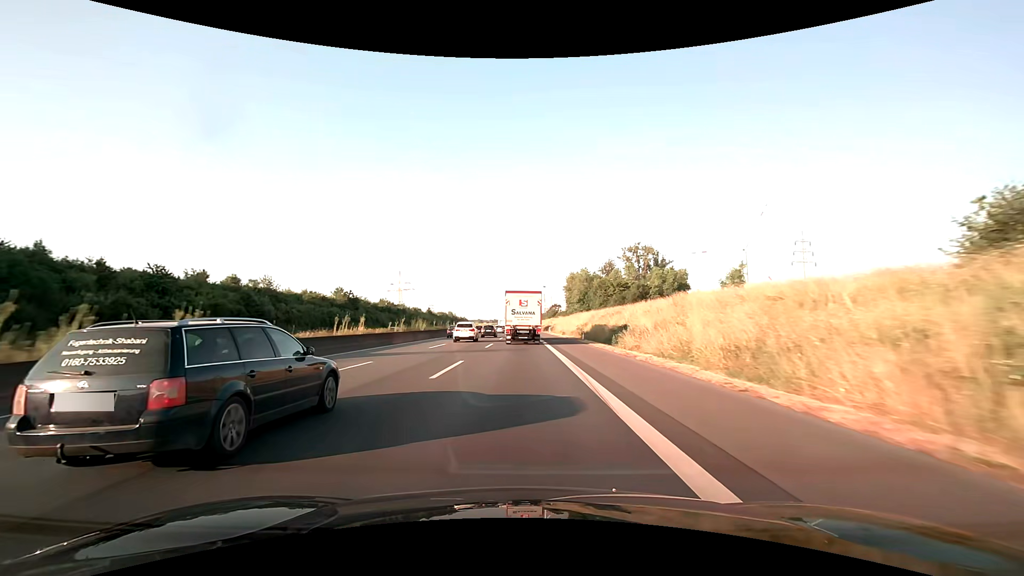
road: motorway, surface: asphalt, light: Day
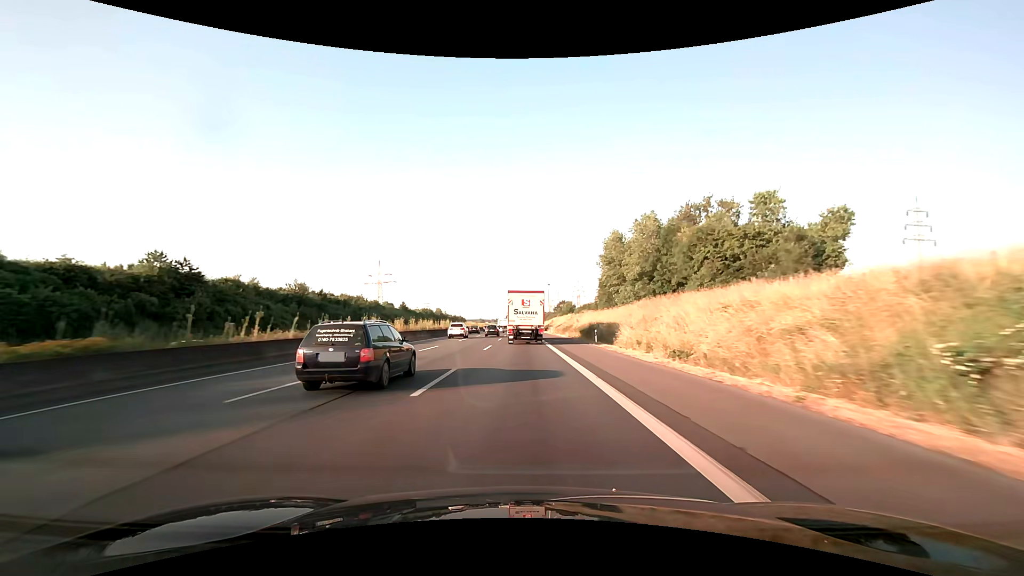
(-0.4, +57.9) m; 0°
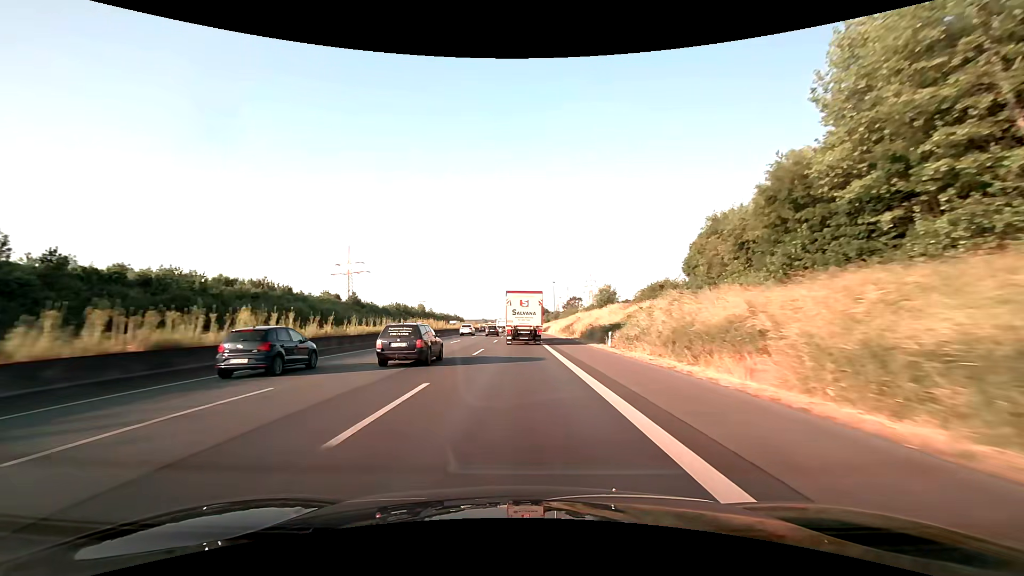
(-0.2, +57.8) m; 0°
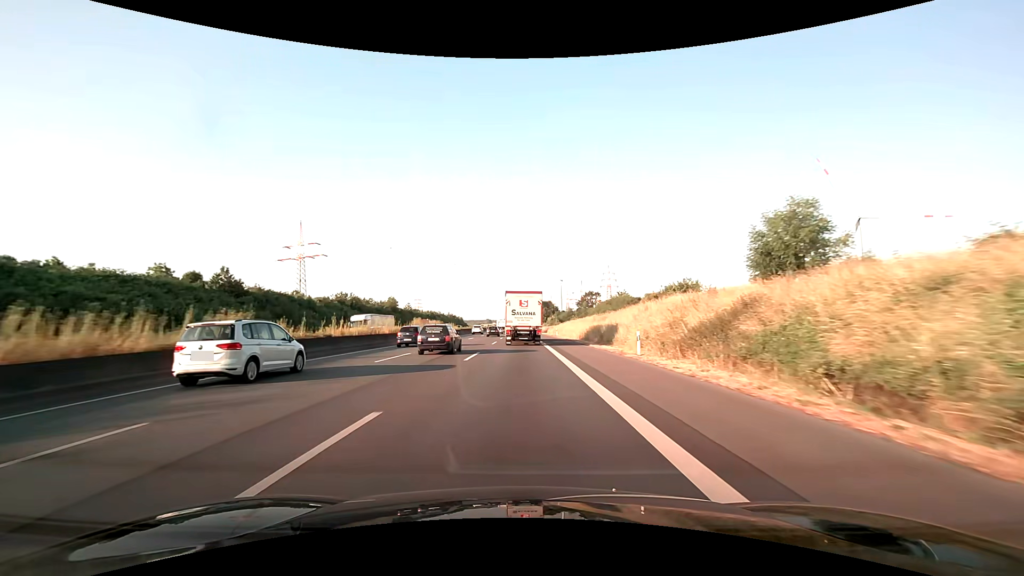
(-0.4, +57.7) m; -1°
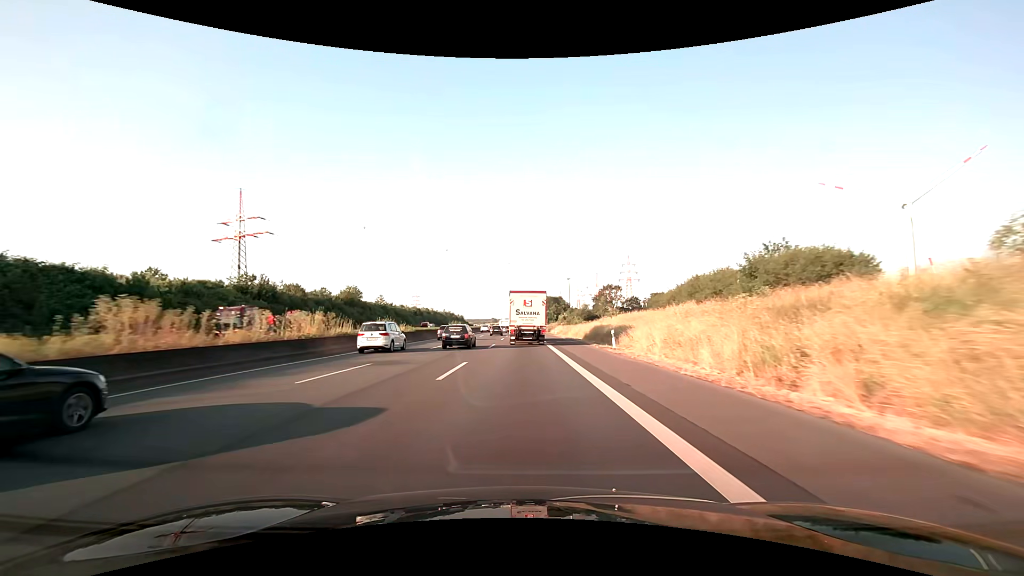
(-0.2, +43.2) m; -1°
(0, +10) (0, +20) (0, +30) (0, +40) (0, +50) (0, +60) (0, +70) (0, +80) (0, +90) (-1, +100) m
